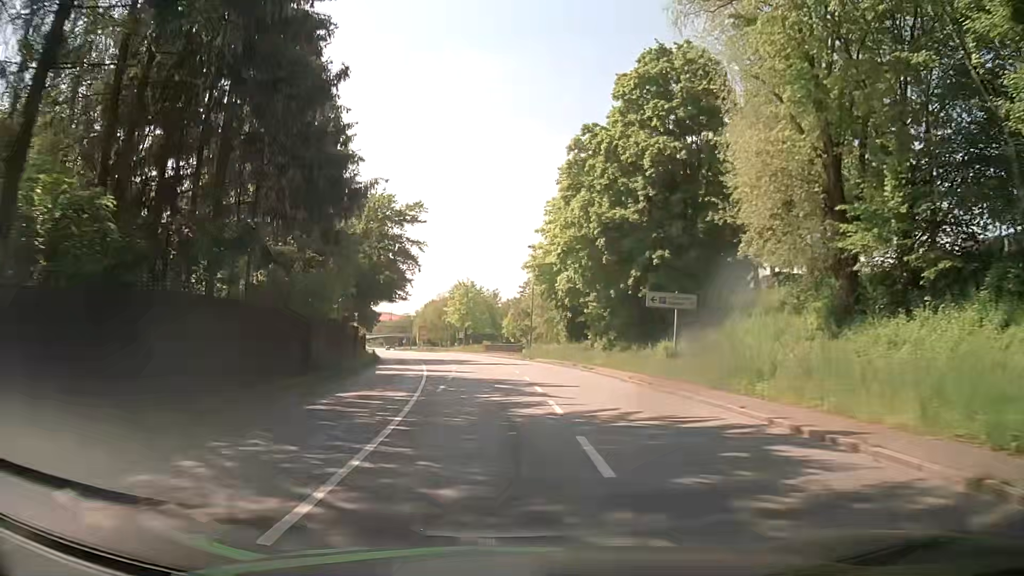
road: primary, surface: asphalt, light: Day
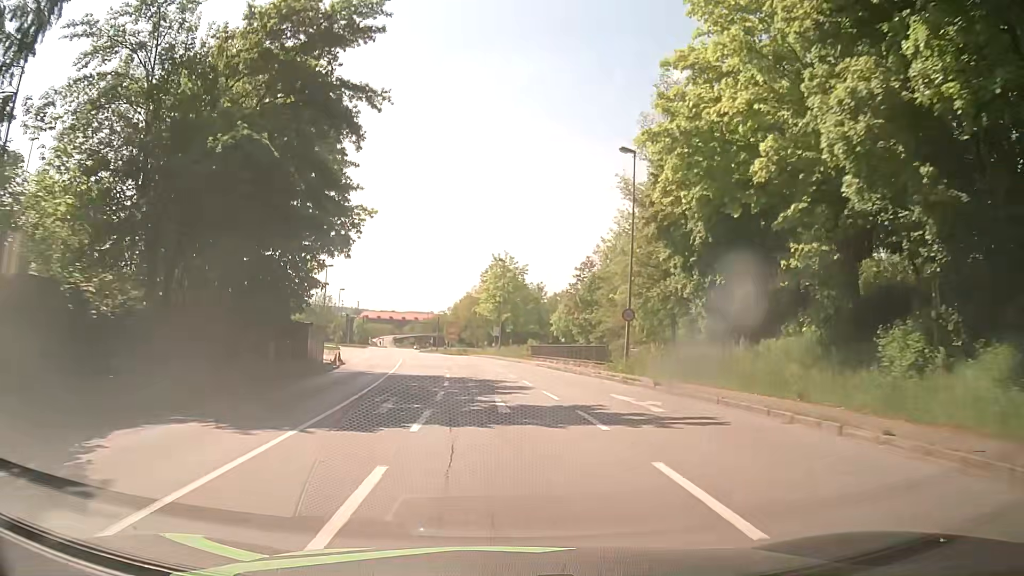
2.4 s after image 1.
(-1.2, +32.3) m; -4°
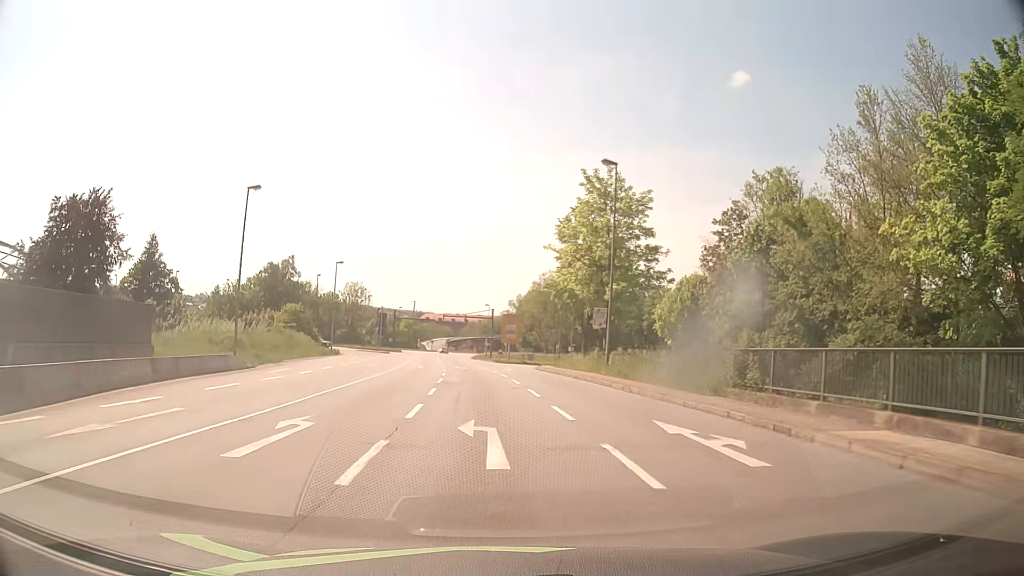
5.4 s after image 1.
(-1.8, +40.1) m; -5°
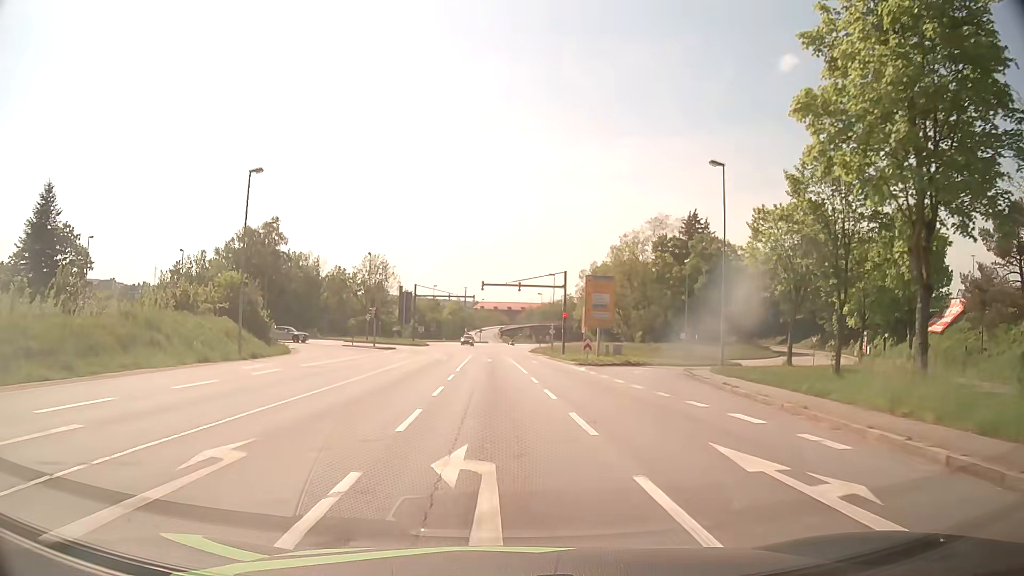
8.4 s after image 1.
(-1.8, +38.6) m; -5°
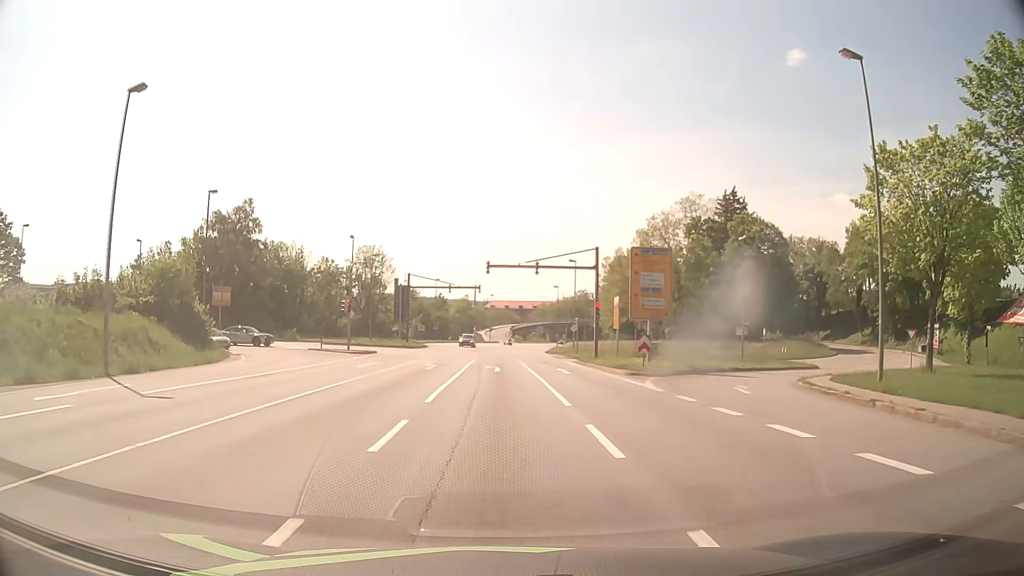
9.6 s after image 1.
(-0.1, +13.7) m; -1°
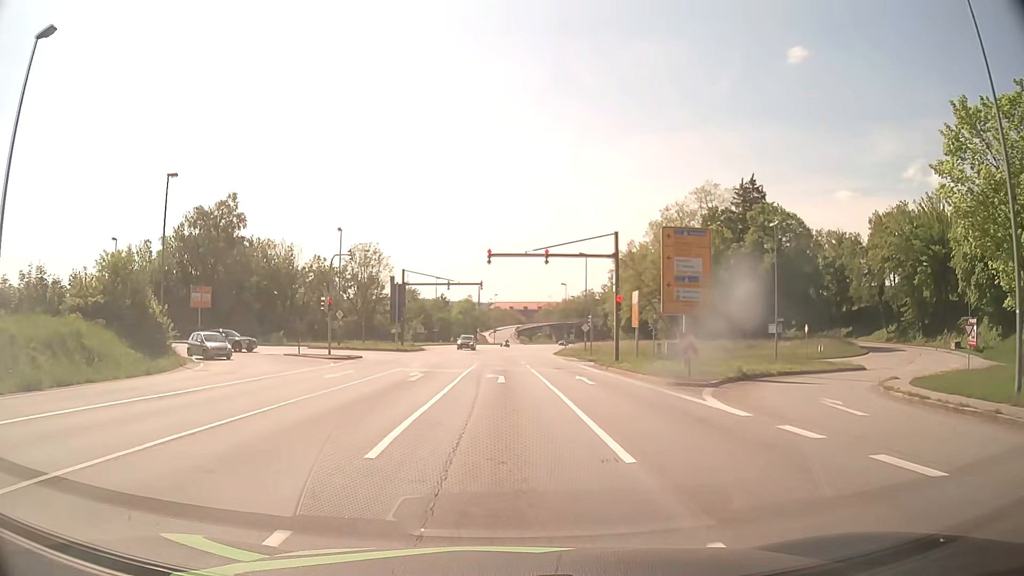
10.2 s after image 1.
(0.0, +6.2) m; 0°
